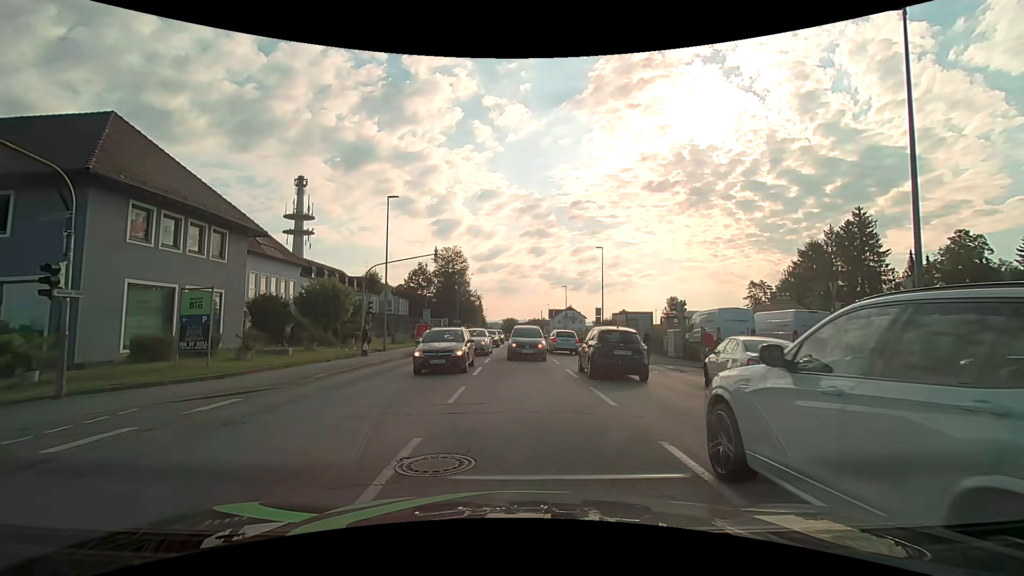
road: tertiary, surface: asphalt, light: Day
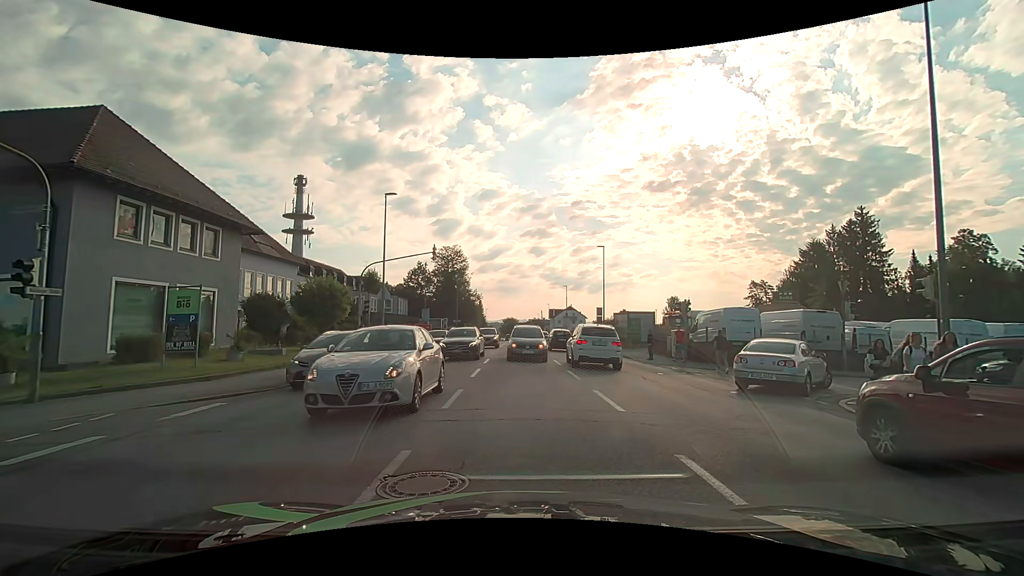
(0.0, +0.7) m; 0°
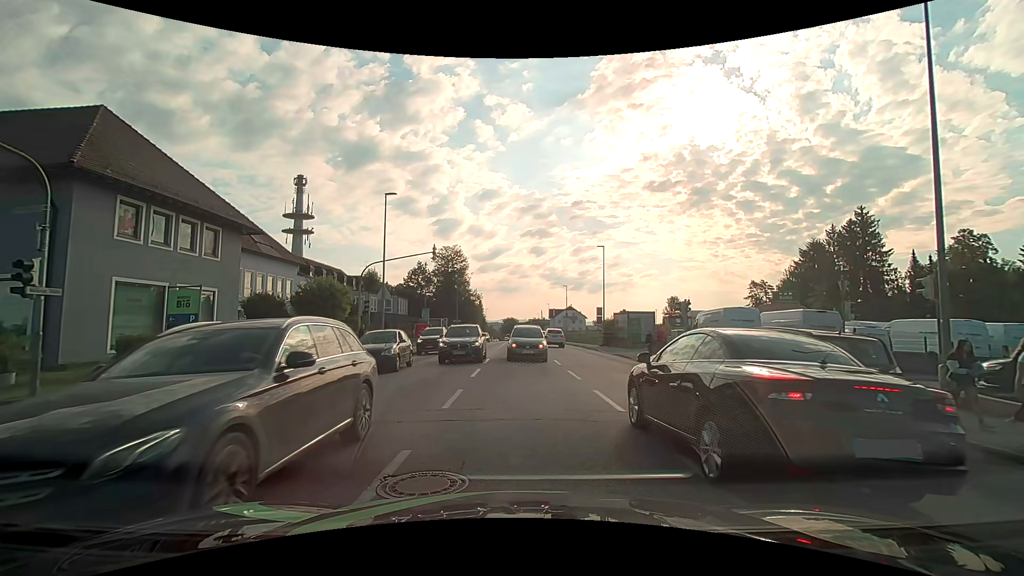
(0.0, 0.0) m; 0°
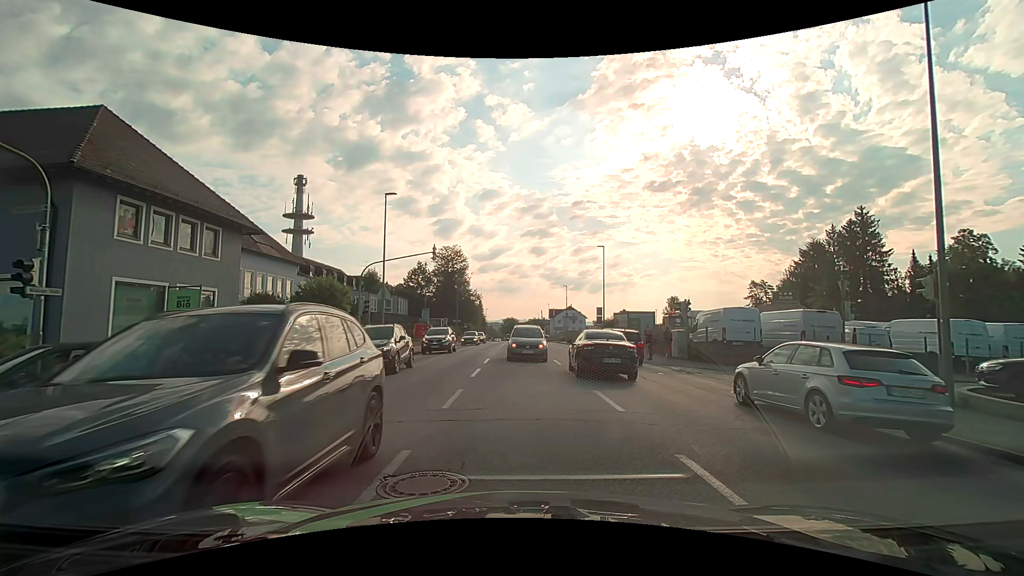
(0.0, 0.0) m; 0°
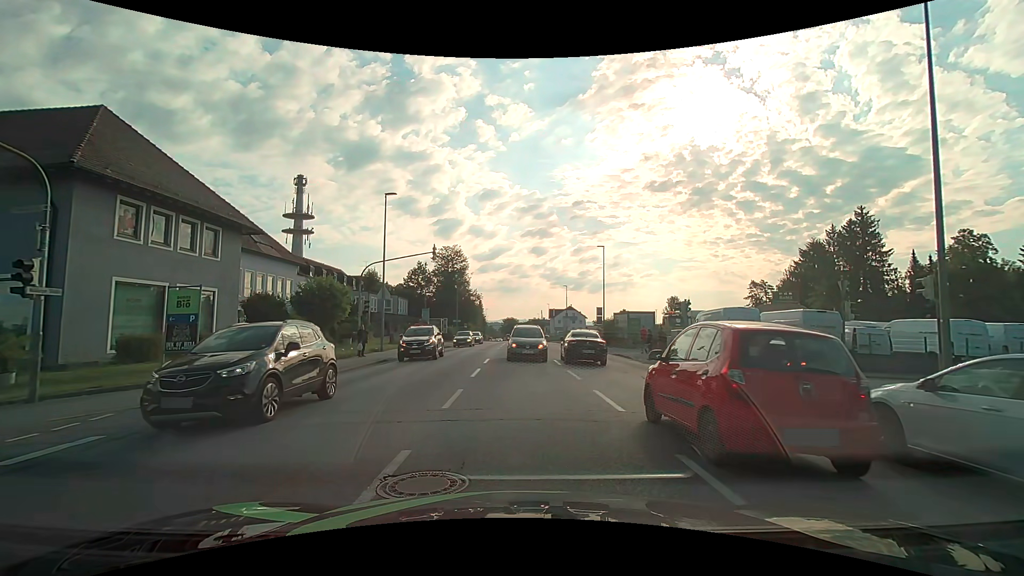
(0.0, 0.0) m; 0°
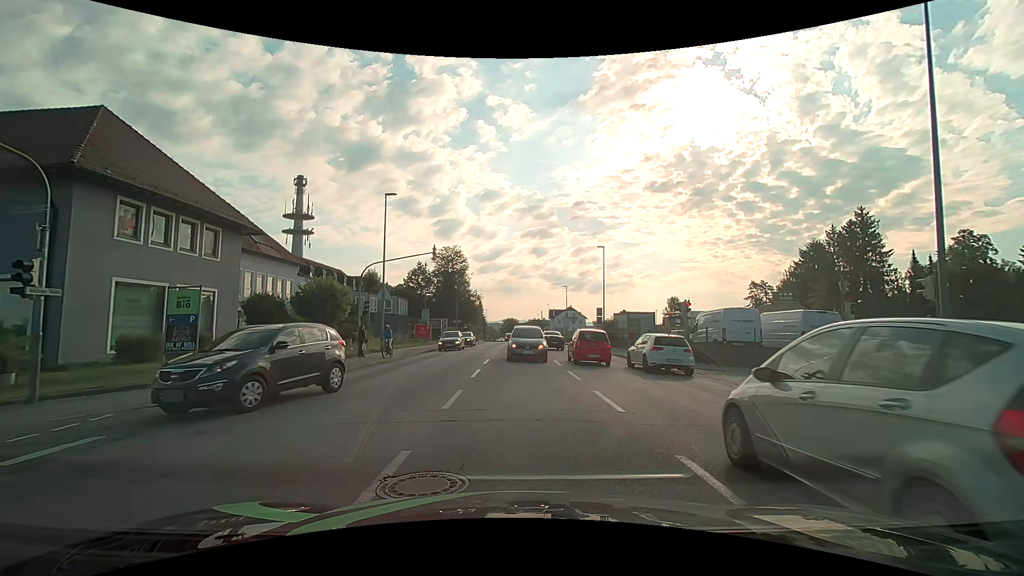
(0.0, 0.0) m; 0°
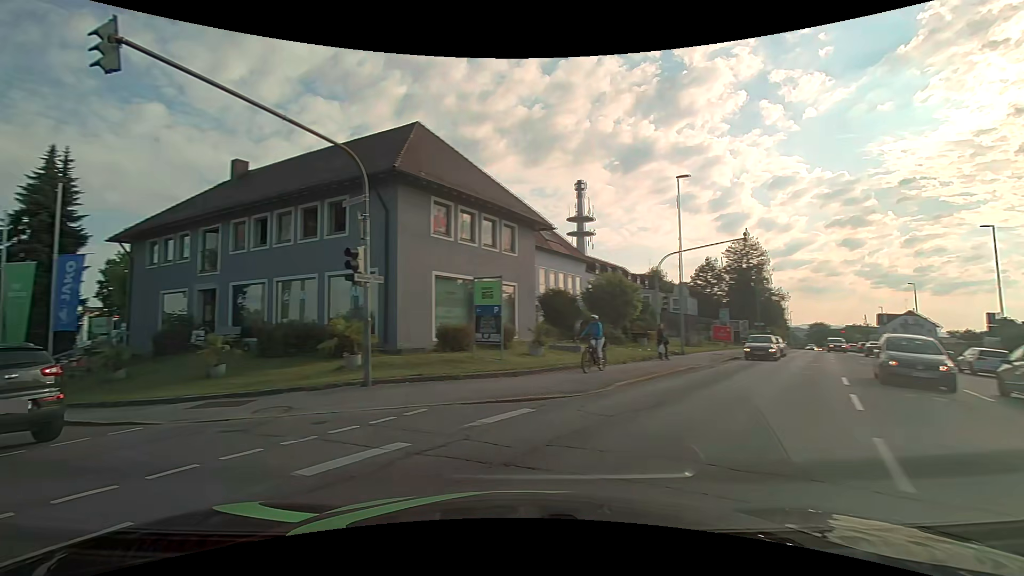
(-0.7, +3.6) m; -28°
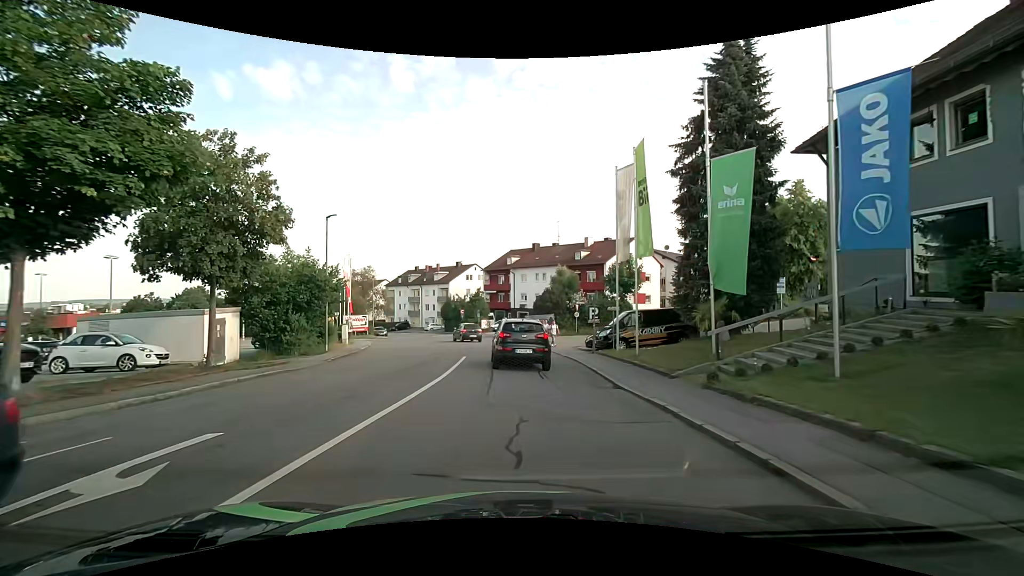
(-11.7, +10.8) m; -63°
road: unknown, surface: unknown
